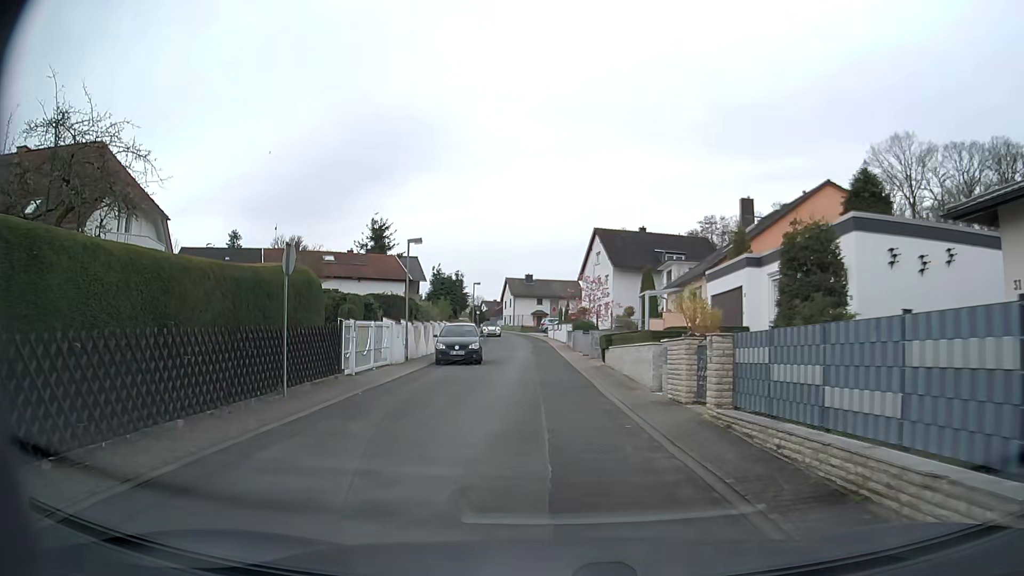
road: residential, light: Day
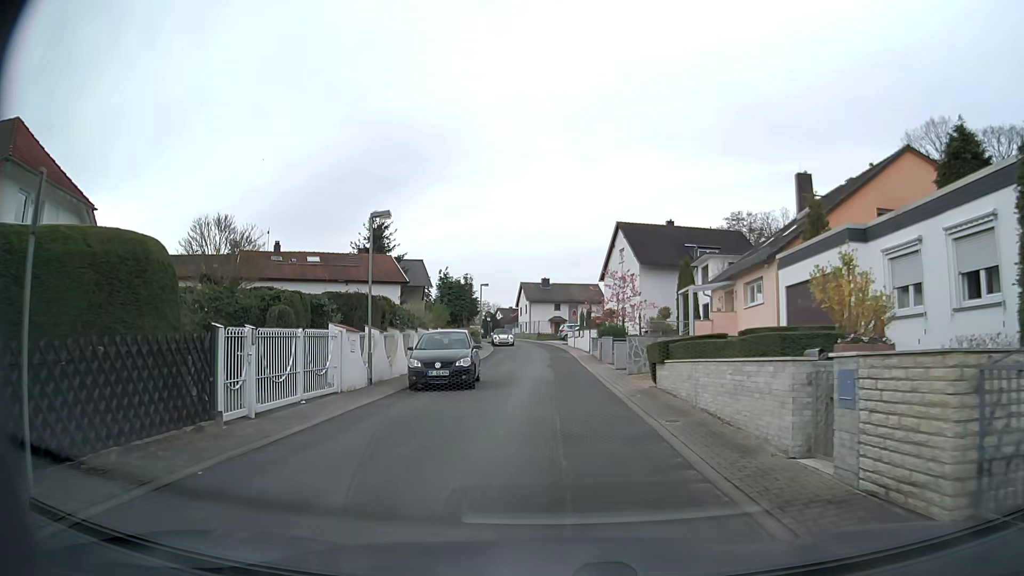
(+0.1, +7.6) m; 0°
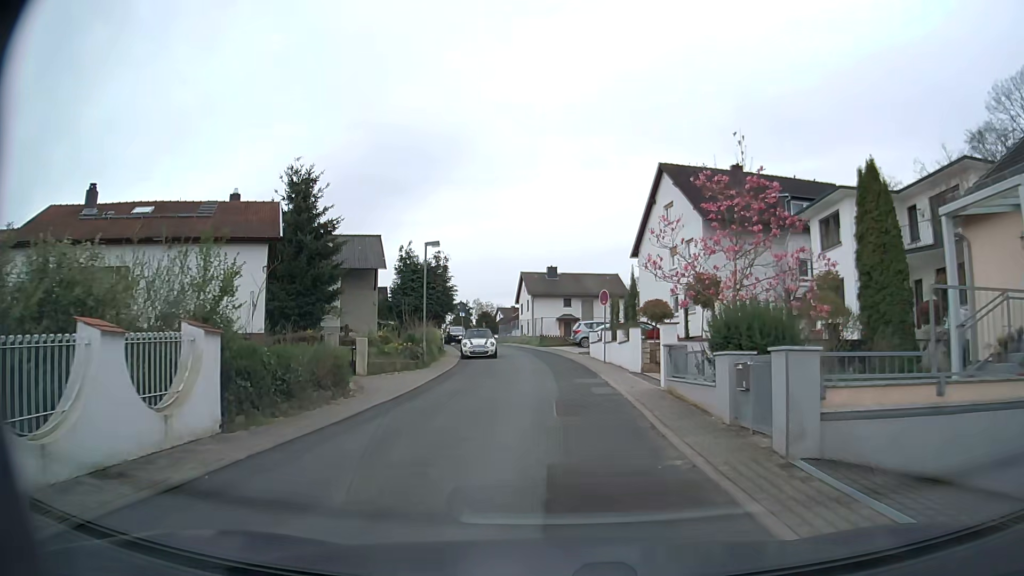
(-0.1, +22.8) m; -1°
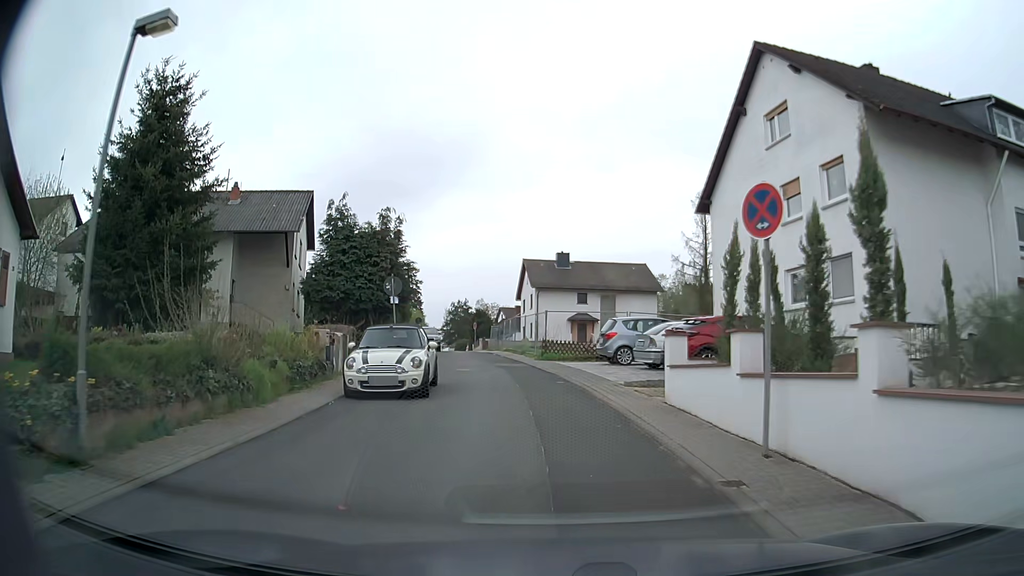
(-0.1, +19.0) m; 0°
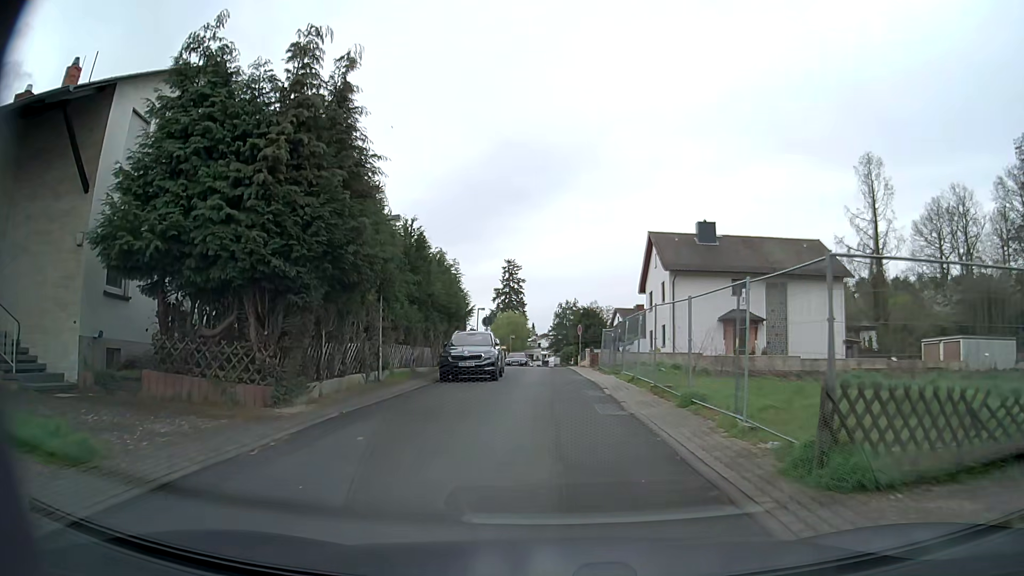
(-1.6, +21.8) m; -10°
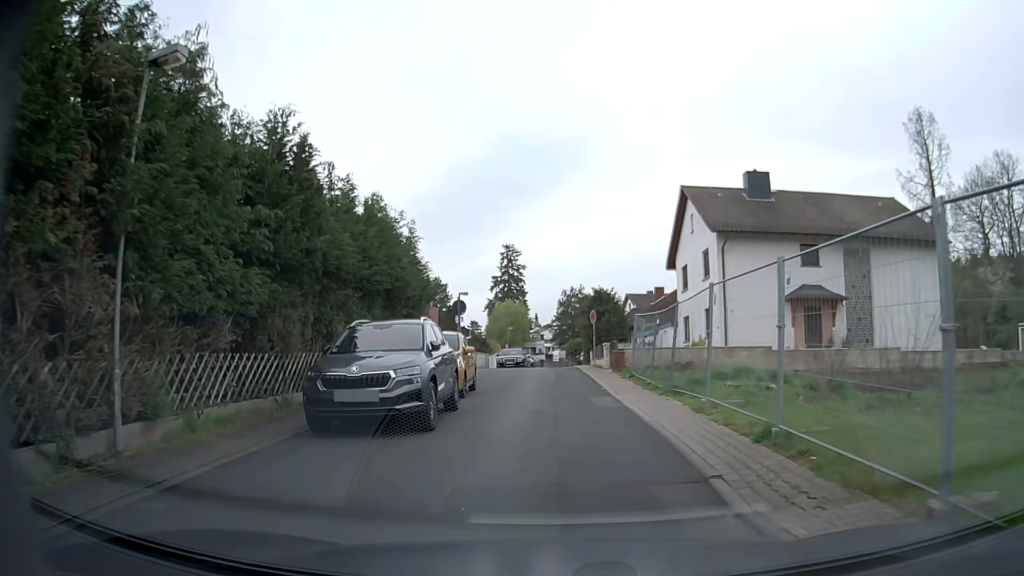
(0.0, +12.0) m; +1°
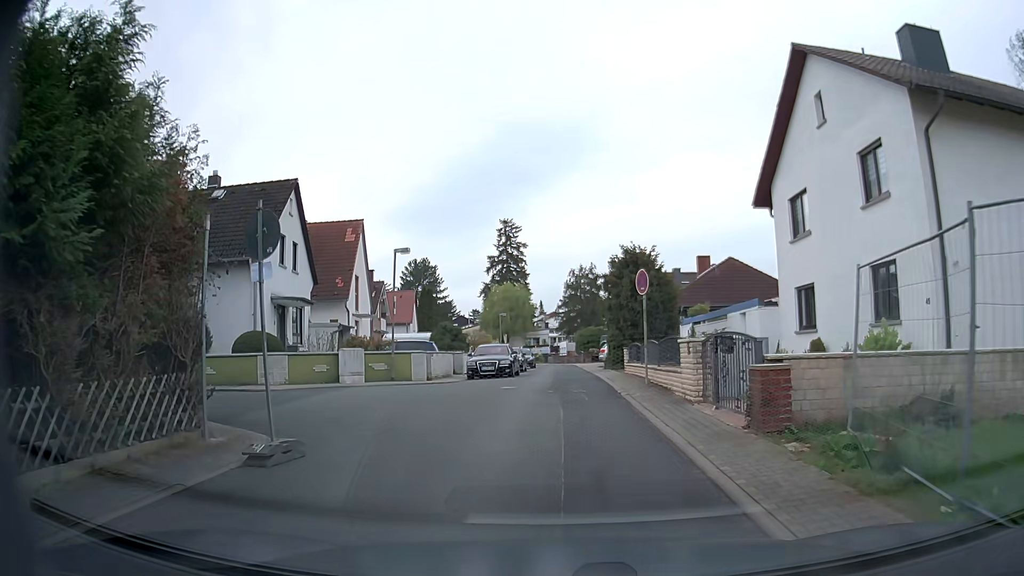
(-0.2, +17.5) m; -2°
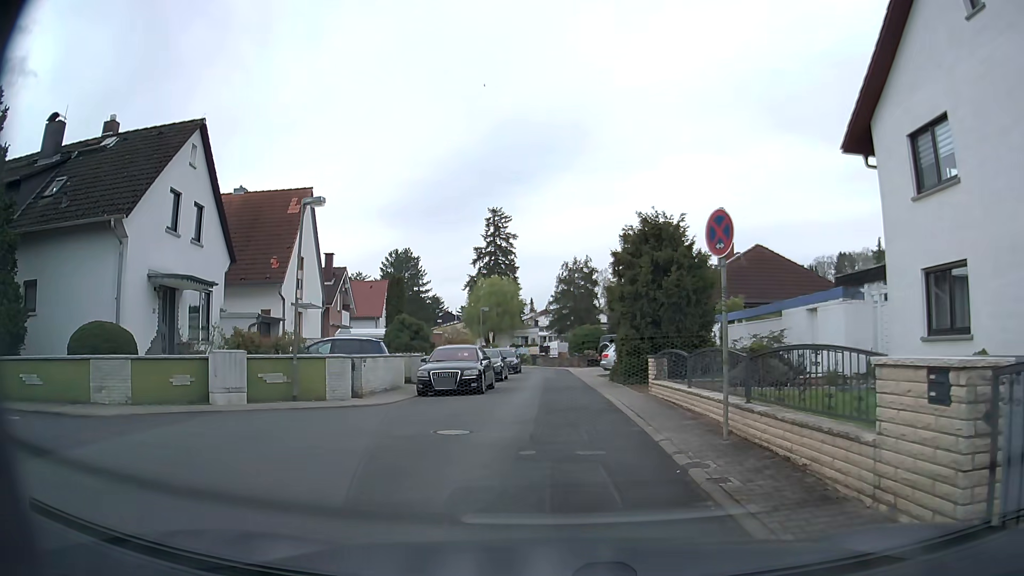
(+0.1, +8.2) m; +1°
(-2, +9) (-12, +10) (-22, +9) (-32, +8) (-42, +7) (-52, +5) (-61, +2) (-71, -1) (-80, -6) (-88, -11) m
